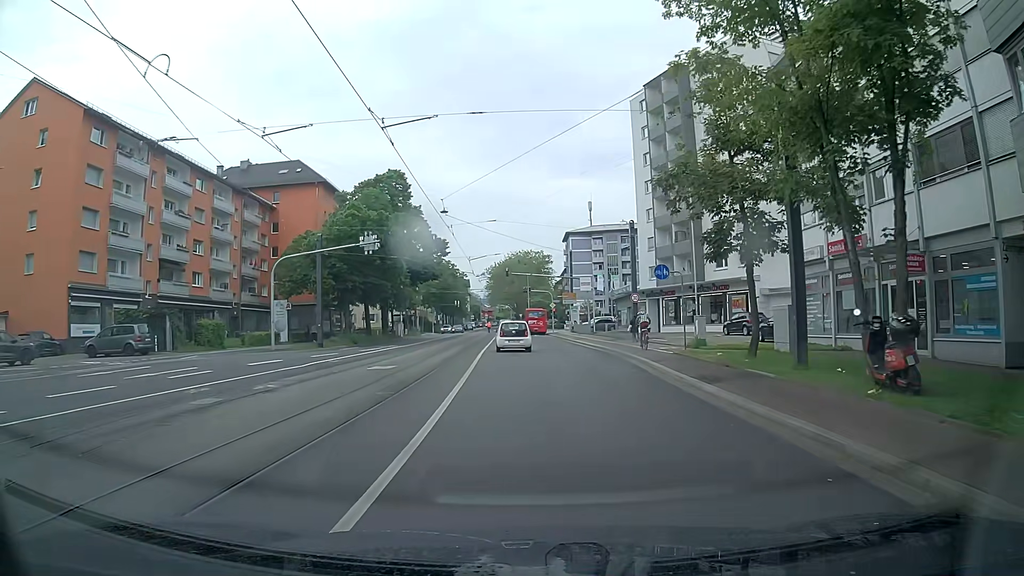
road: primary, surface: asphalt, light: Day
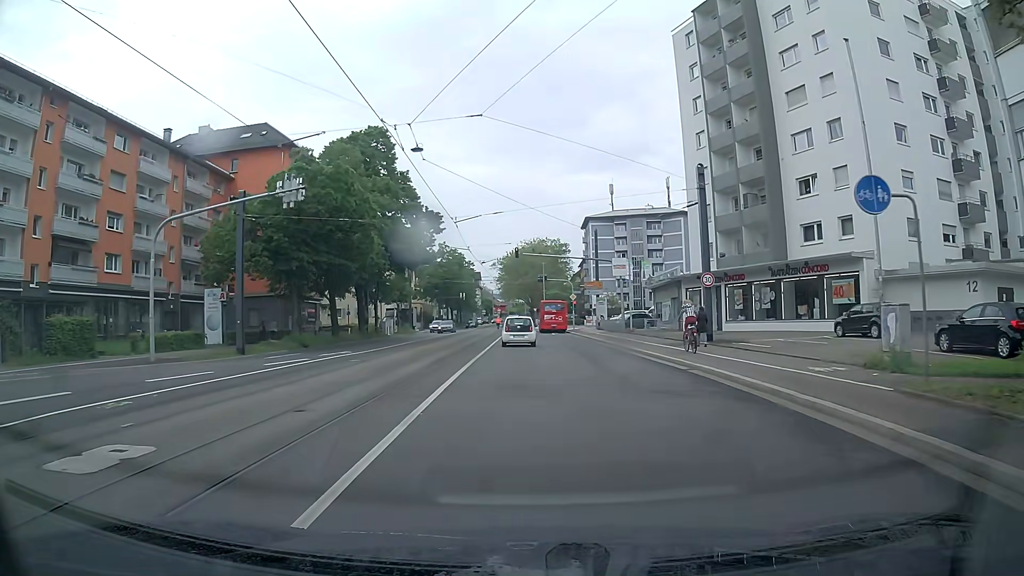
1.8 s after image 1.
(0.0, +15.4) m; 0°
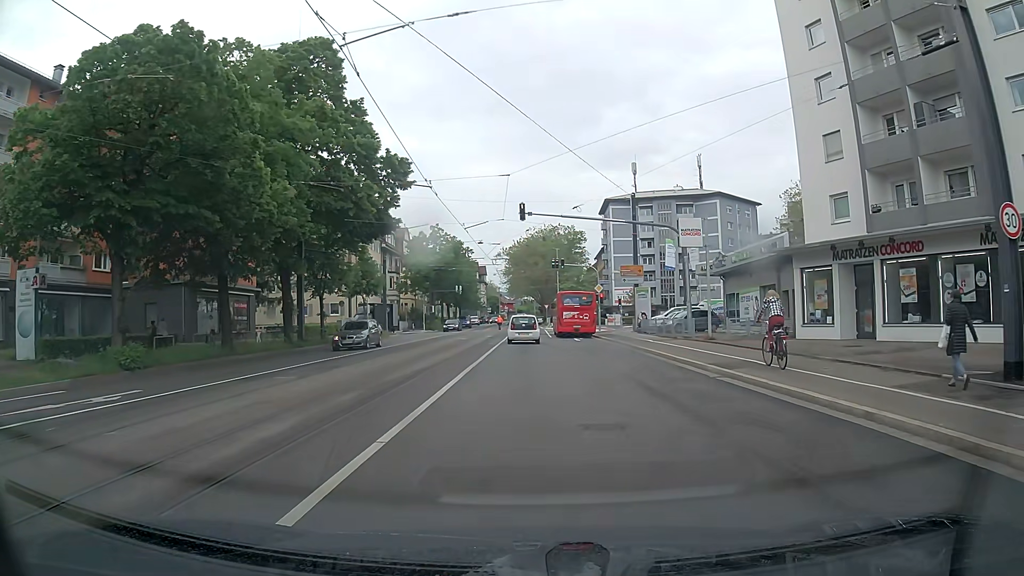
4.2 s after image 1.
(-0.3, +19.4) m; -2°
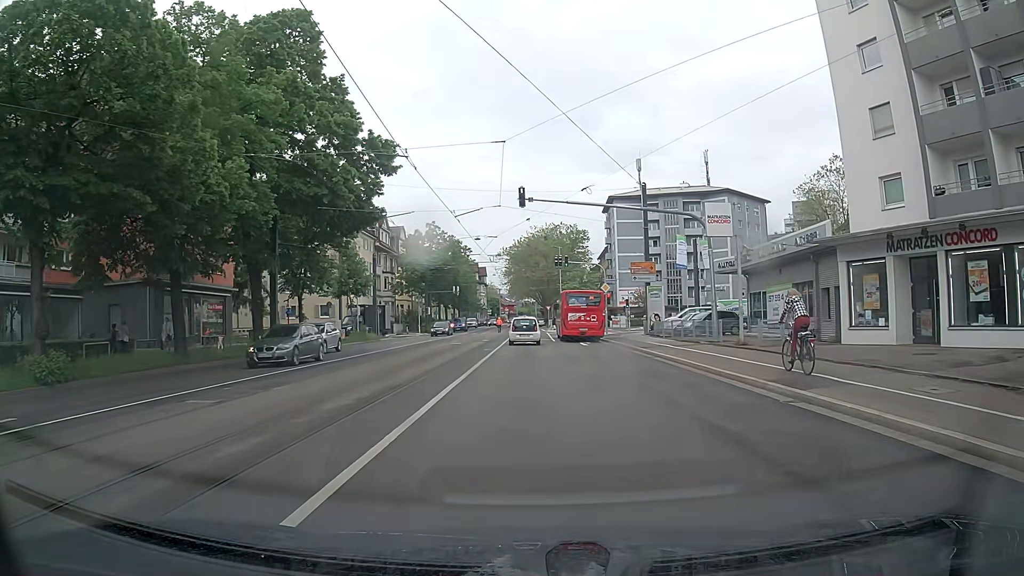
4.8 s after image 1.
(0.0, +4.5) m; 0°
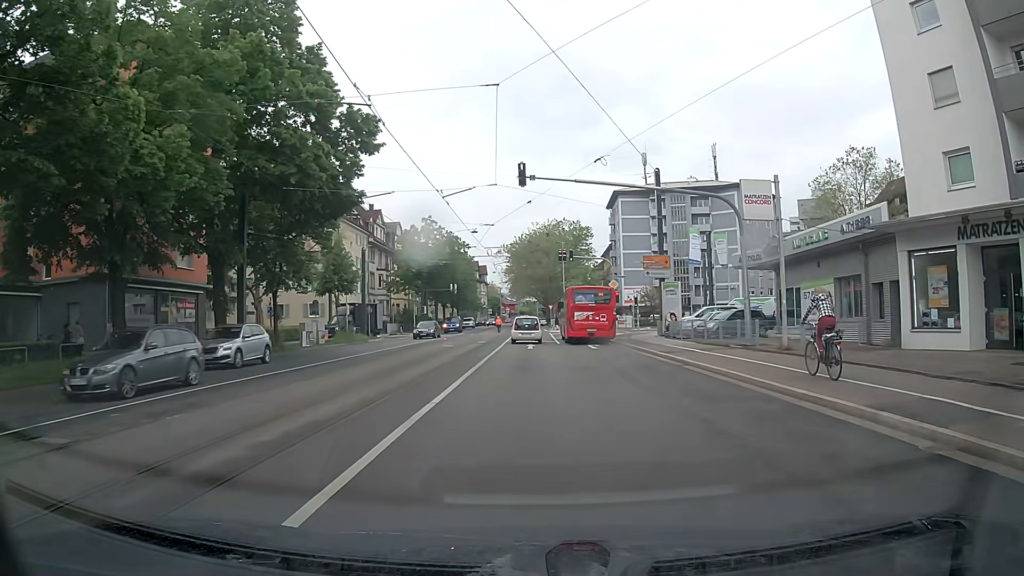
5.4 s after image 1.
(0.0, +4.4) m; 0°
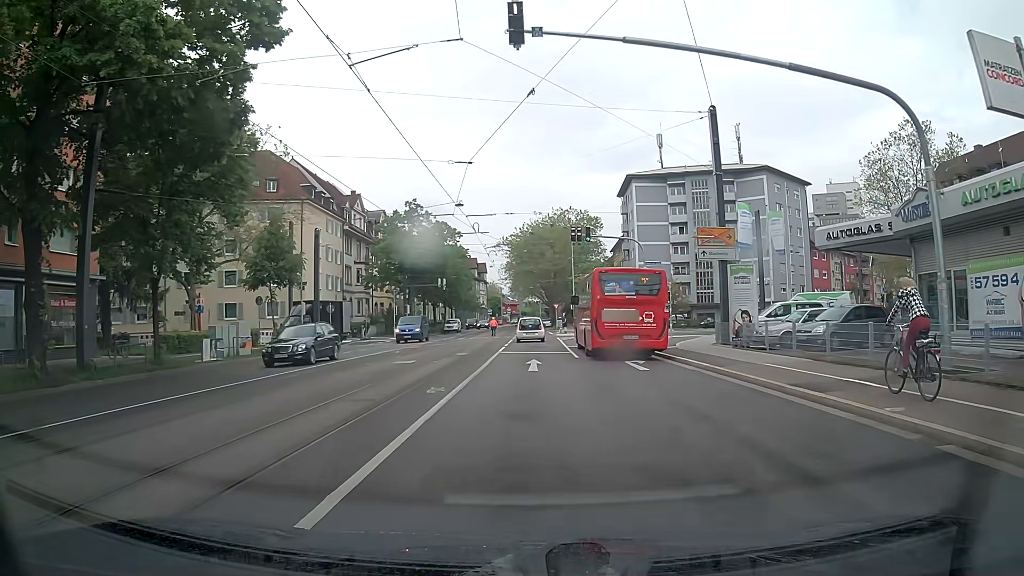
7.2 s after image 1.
(-0.1, +12.8) m; 0°
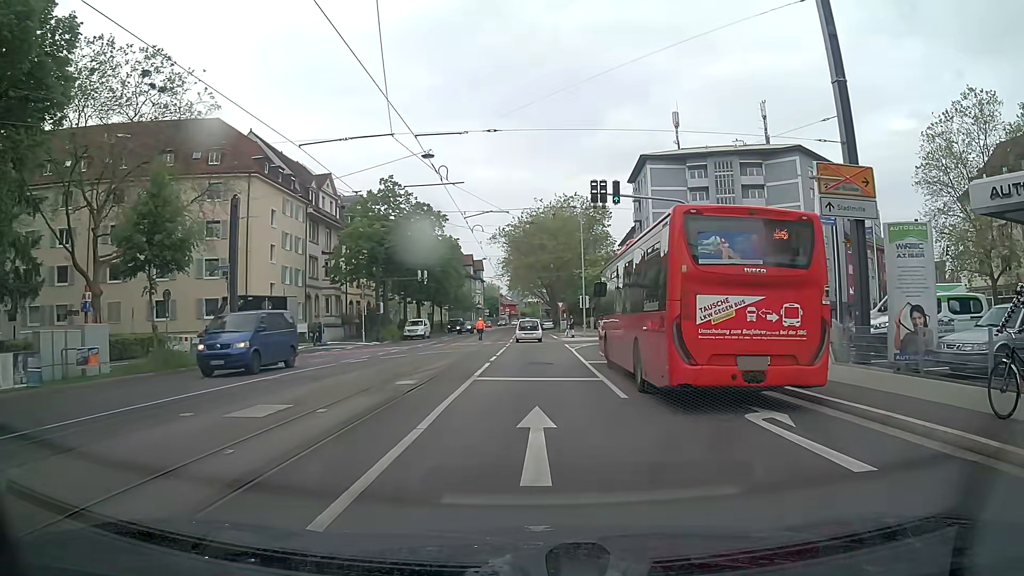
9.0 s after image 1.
(-0.2, +12.3) m; 0°
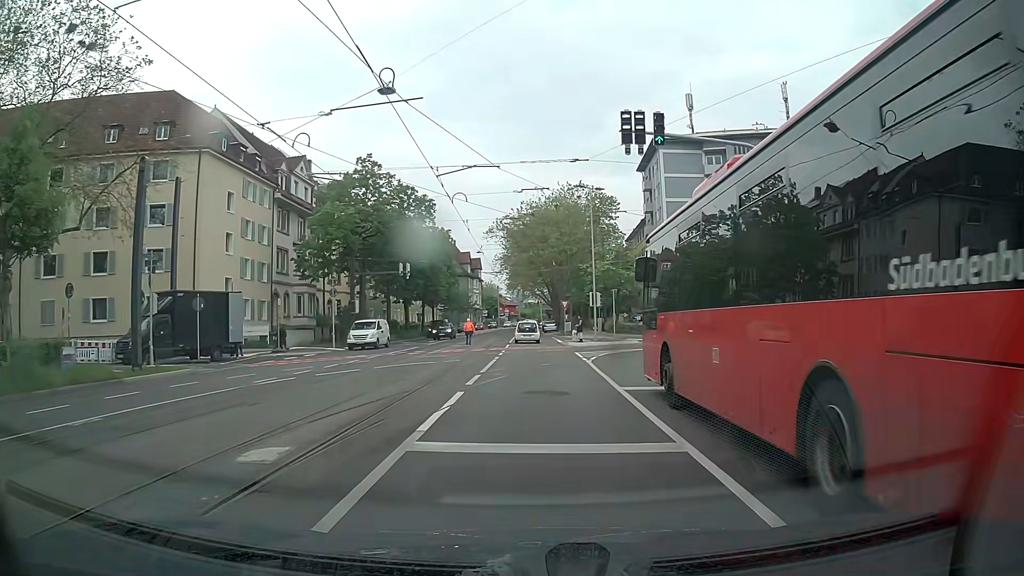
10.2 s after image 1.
(0.0, +8.3) m; -1°
(0, +10) (0, +20) (0, +30) (0, +40) (0, +50) (0, +60) (0, +70) (0, +80) (0, +90) (0, +100) m
